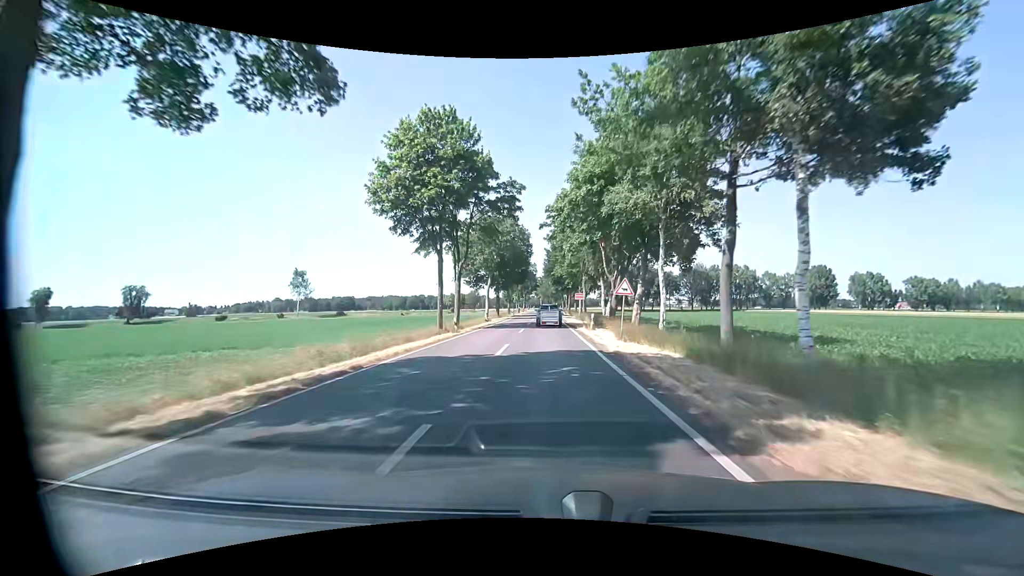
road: tertiary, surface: asphalt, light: Day
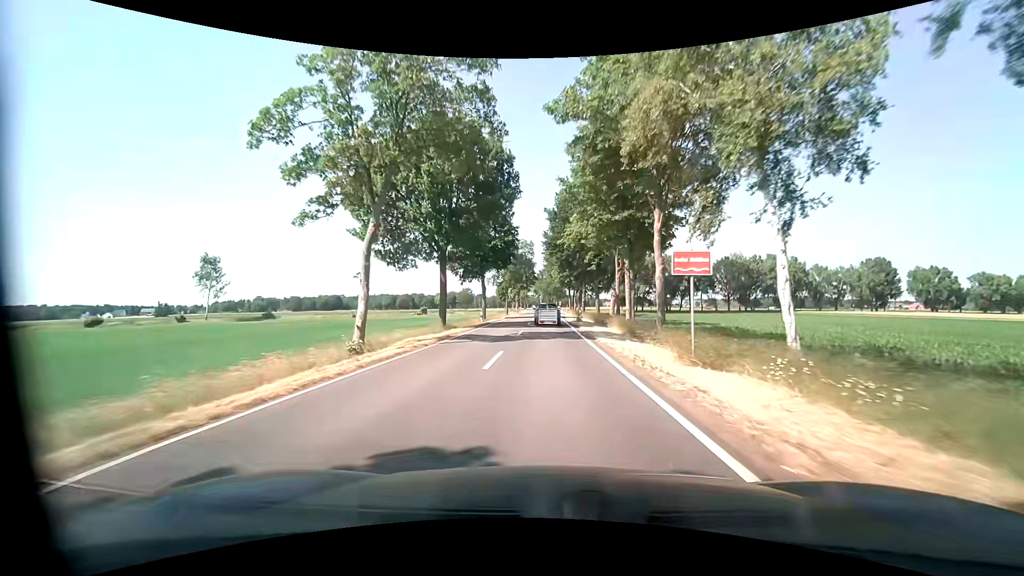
(+0.1, +39.6) m; 0°
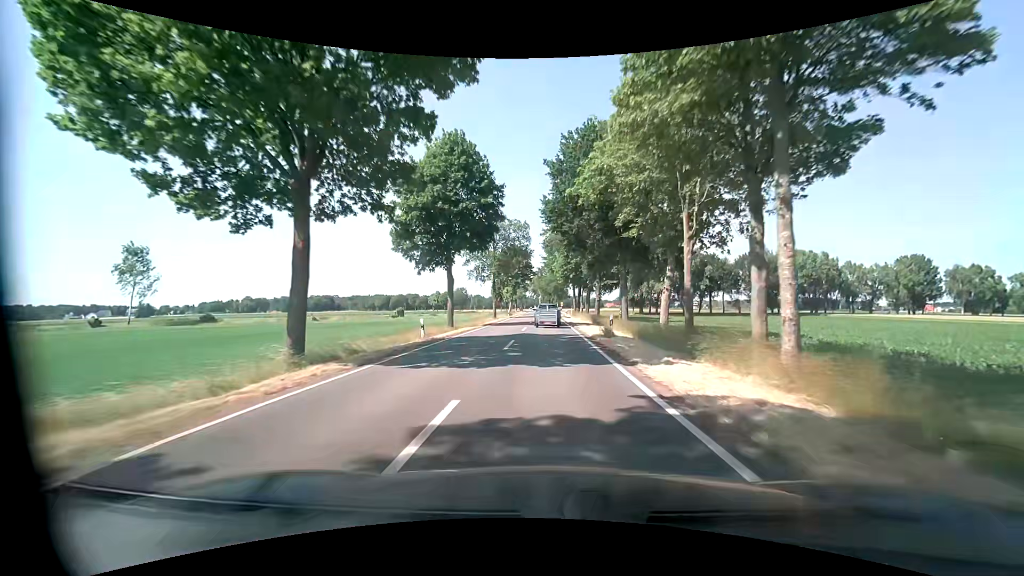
(+0.1, +19.8) m; 0°
(0, +10) (0, +20) (0, +30) (0, +40) (0, +50) (0, +60) (0, +70) (0, +80) (0, +90) (0, +100) m
